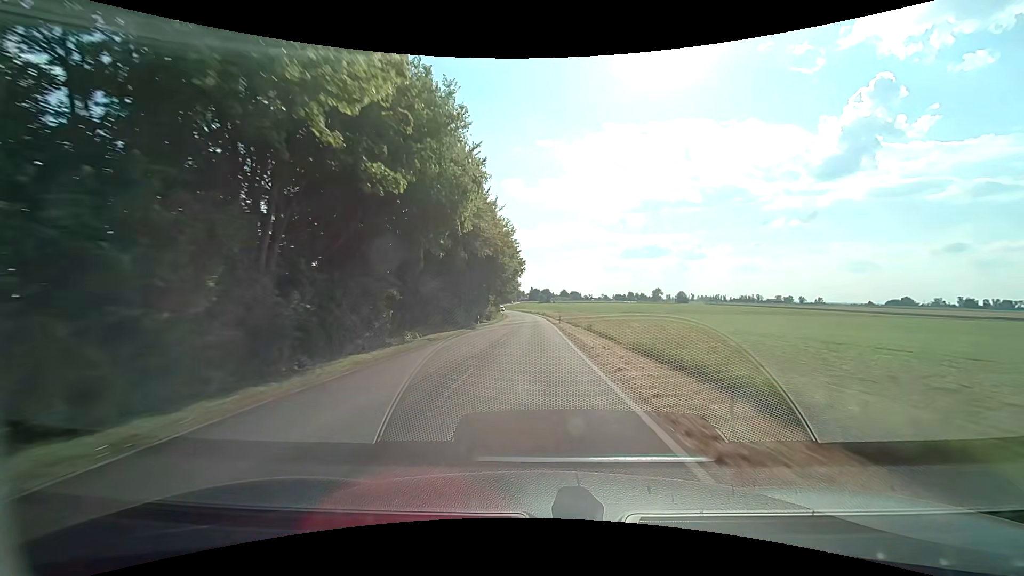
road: tertiary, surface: asphalt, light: Day
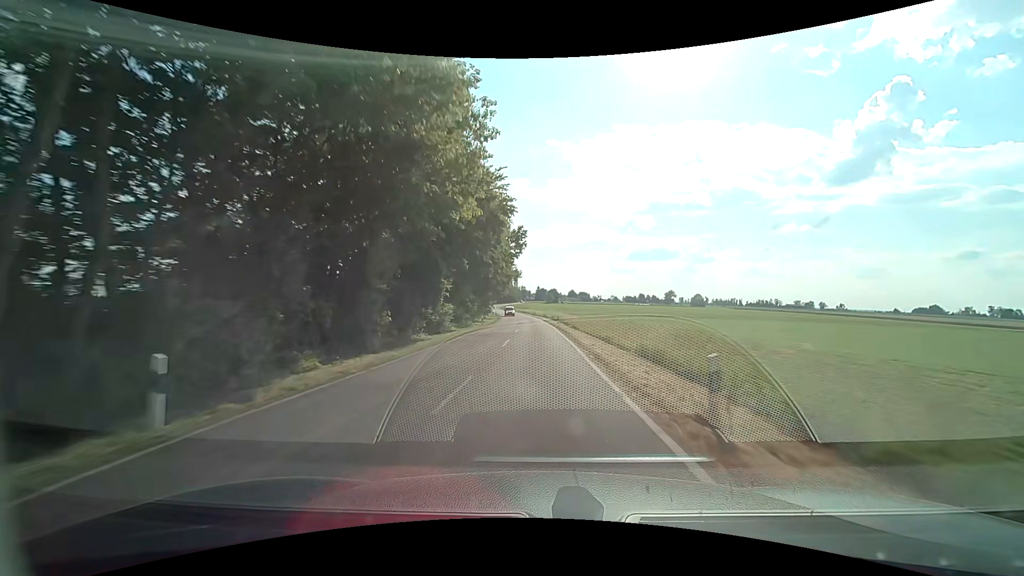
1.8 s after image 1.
(-0.1, +36.8) m; -1°
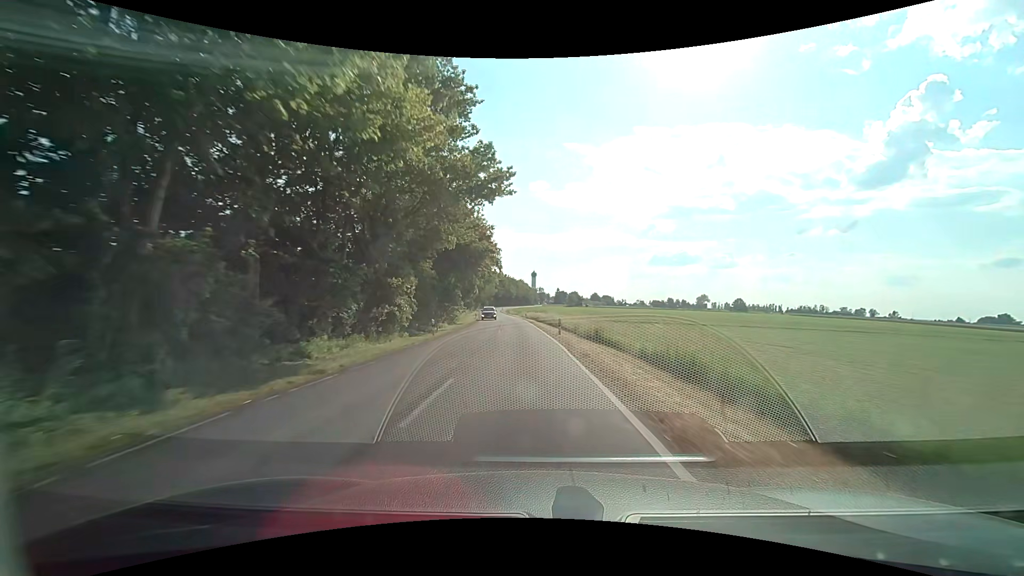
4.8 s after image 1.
(-0.6, +60.9) m; -2°
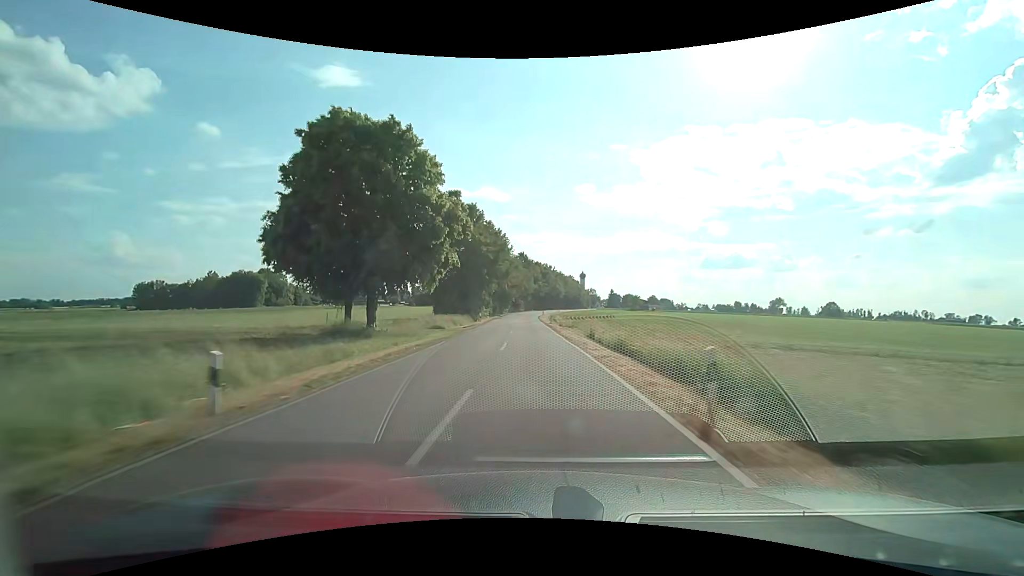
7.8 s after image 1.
(-3.3, +61.7) m; -6°
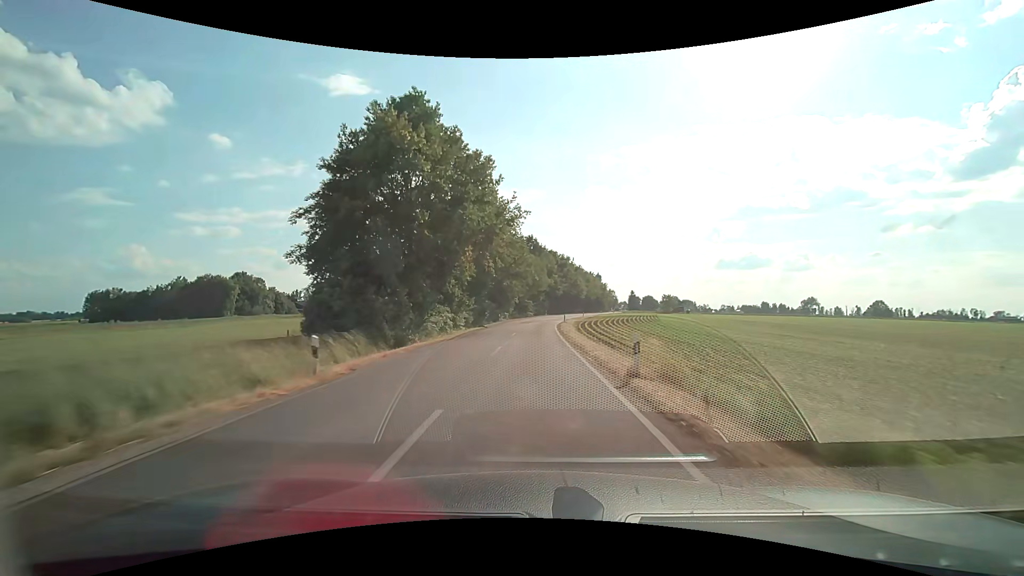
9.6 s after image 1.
(-0.4, +37.7) m; -1°
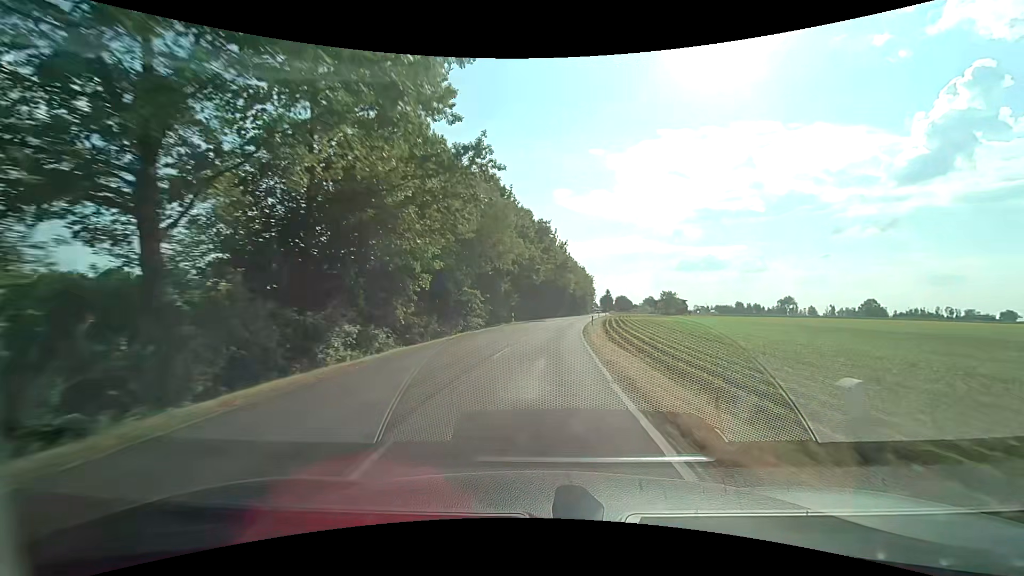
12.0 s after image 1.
(+0.6, +49.6) m; +4°
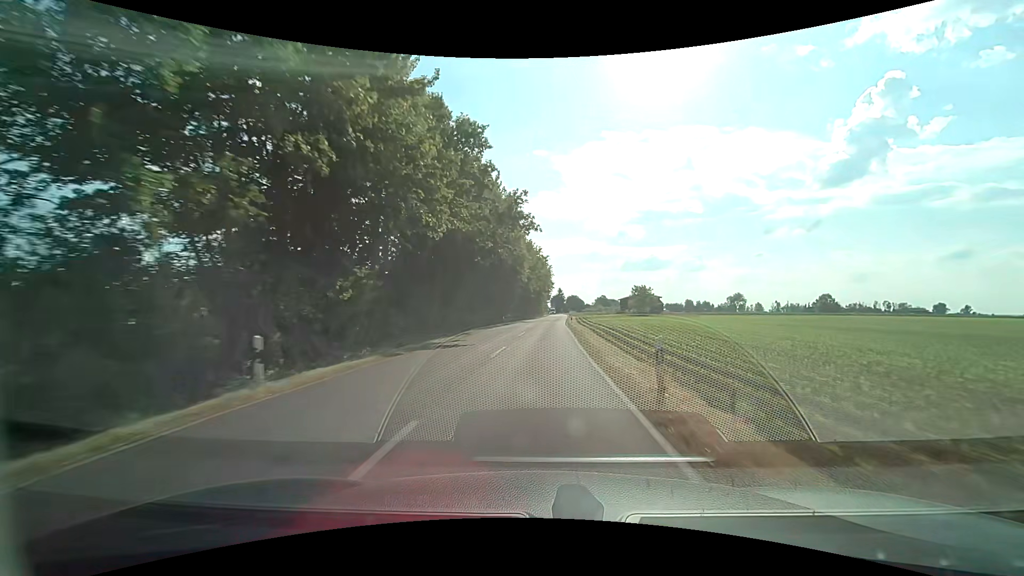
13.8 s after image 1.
(+1.7, +35.3) m; +6°
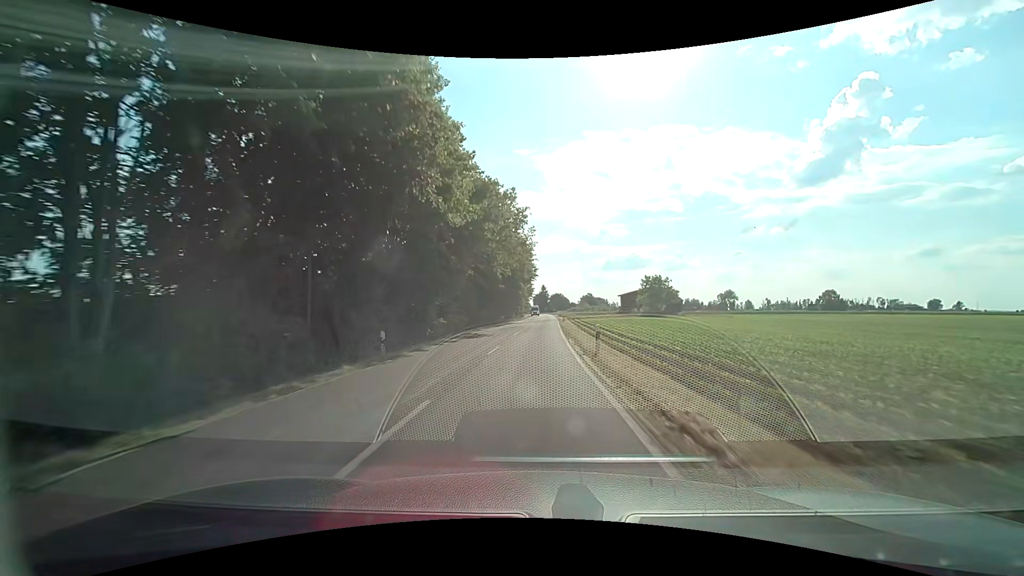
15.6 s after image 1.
(+1.1, +34.5) m; +2°
(0, +10) (0, +20) (0, +30) (0, +40) (0, +50) (+1, +60) (+1, +70) (+1, +80) (+2, +90) (+2, +100) m
